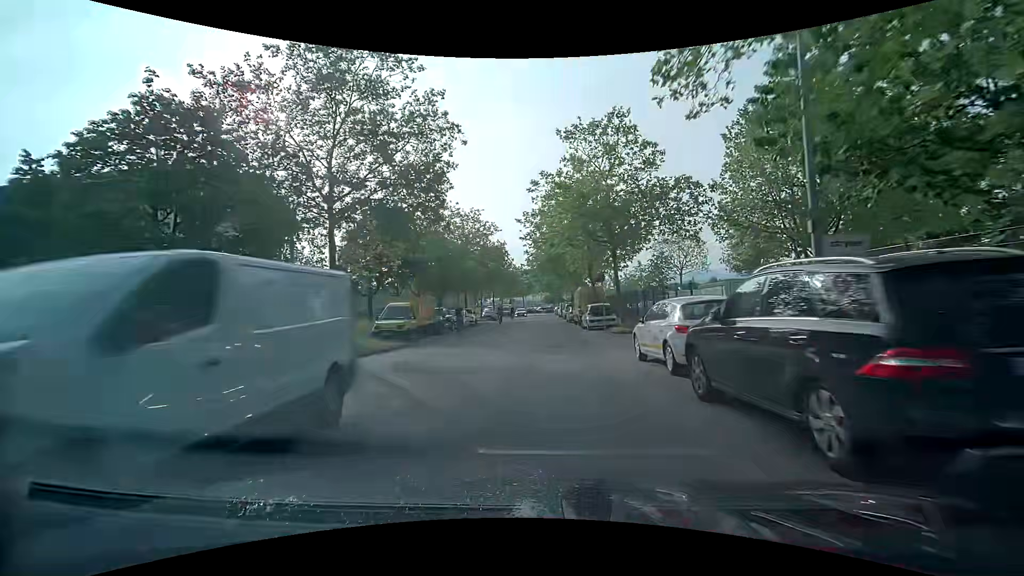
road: tertiary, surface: asphalt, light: Day
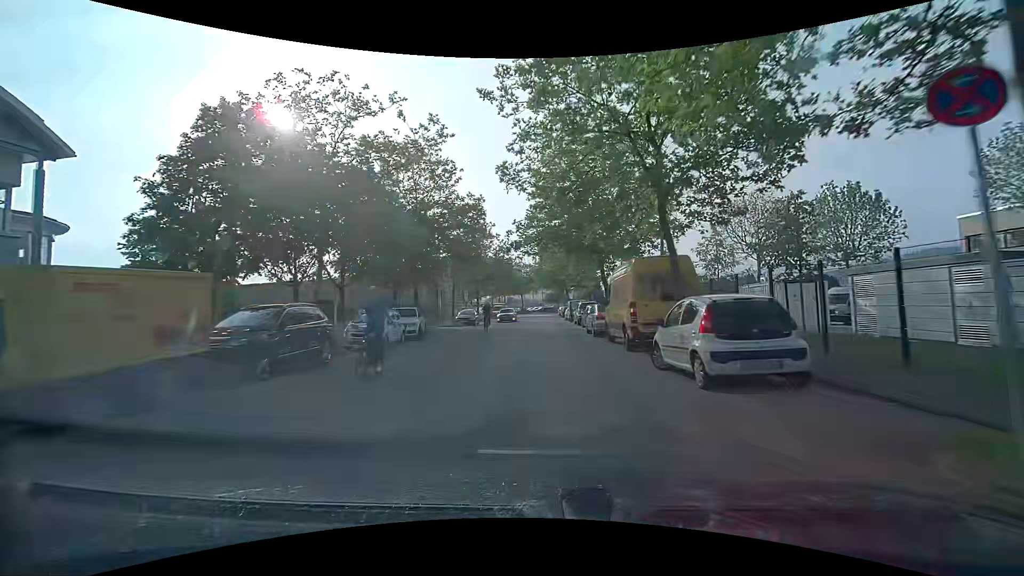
(0.0, +19.7) m; 0°
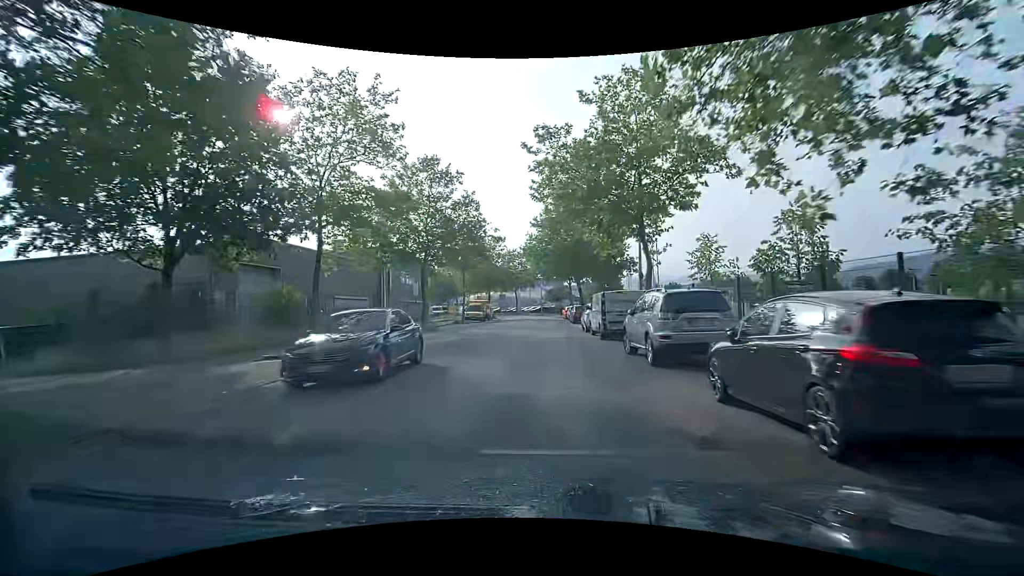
(-0.1, +25.0) m; -1°
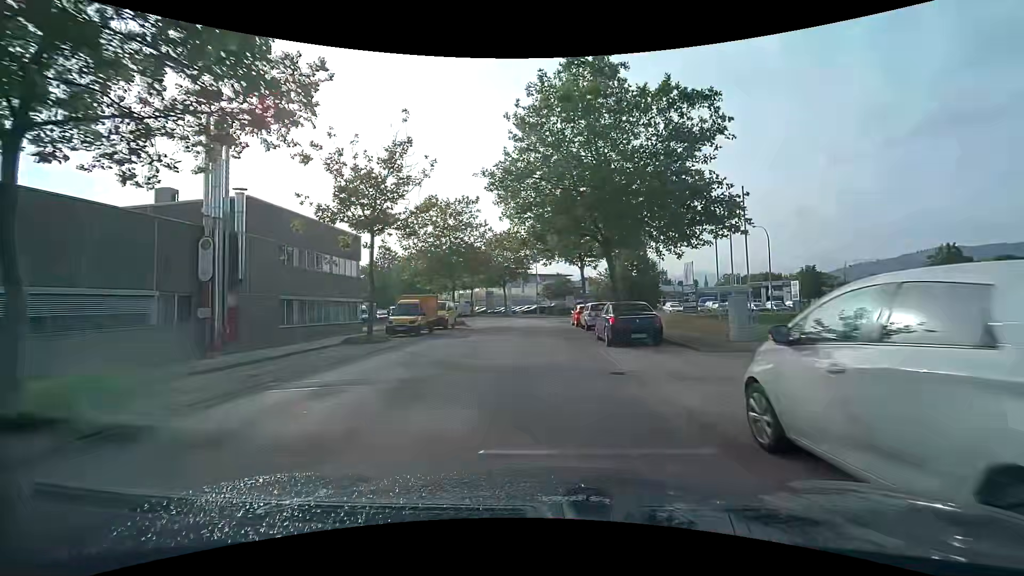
(+0.3, +24.2) m; +1°
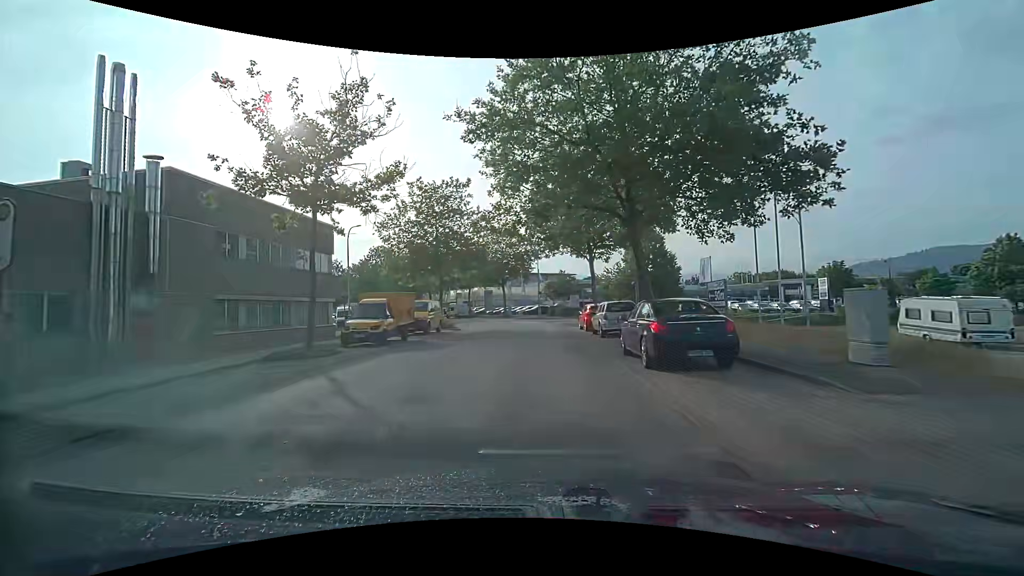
(0.0, +6.0) m; 0°
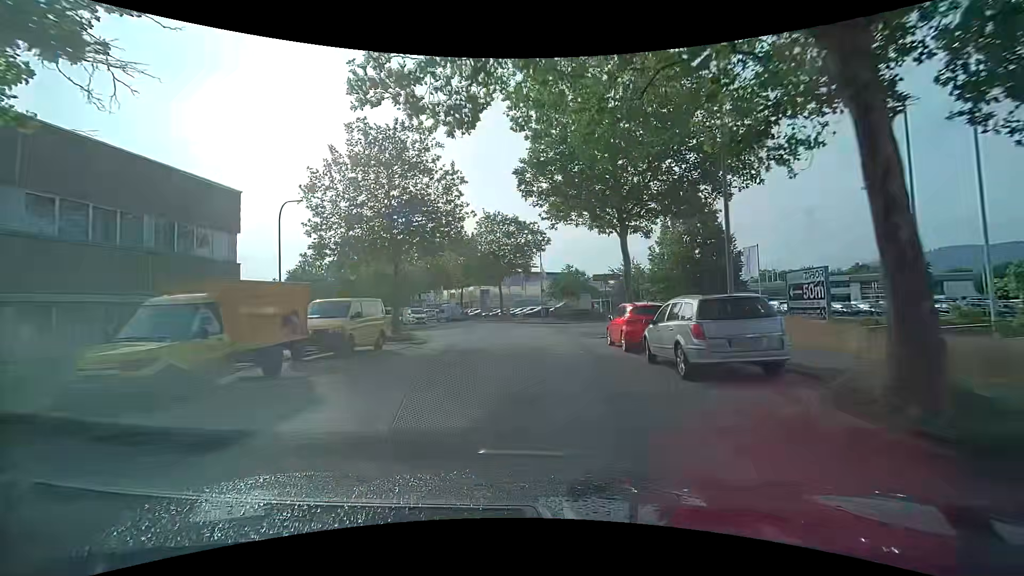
(-0.1, +11.8) m; -1°
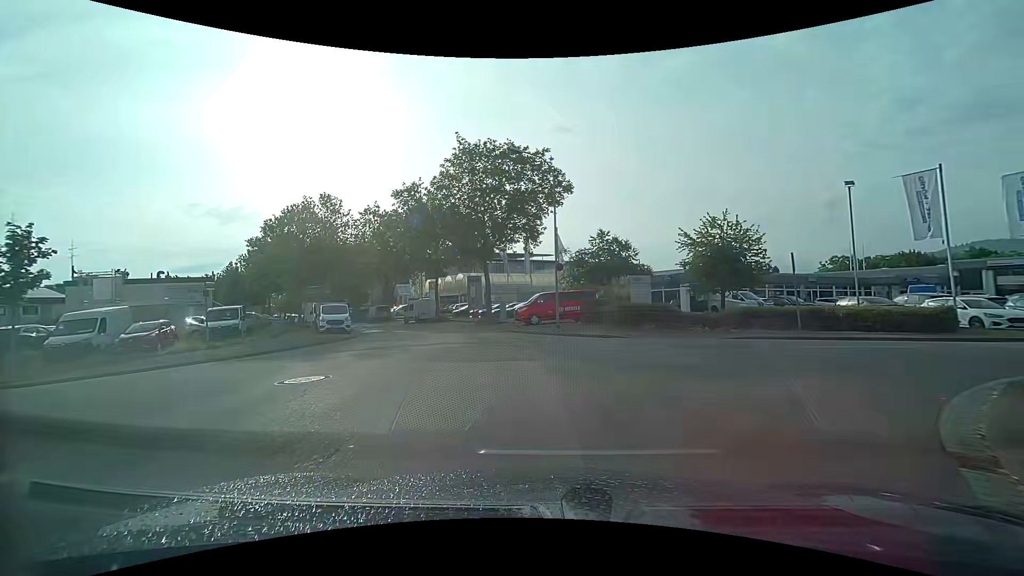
(+0.1, +24.9) m; 0°
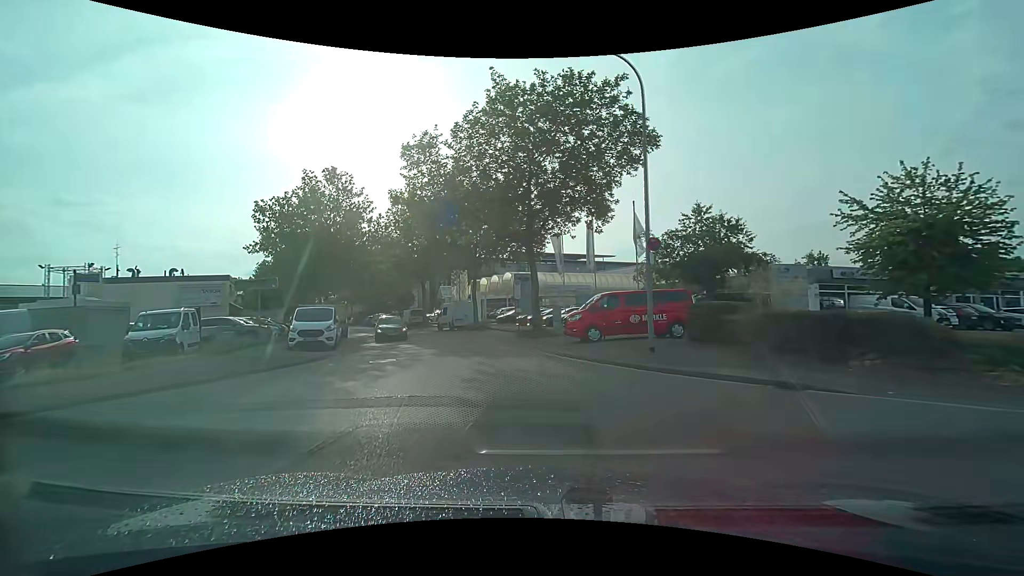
(-0.3, +10.6) m; -6°
